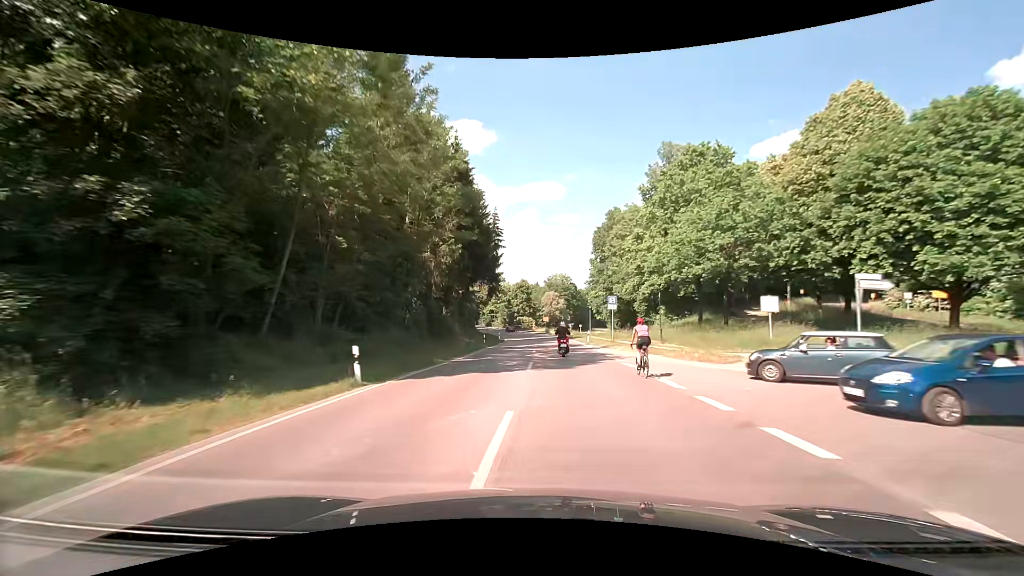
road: secondary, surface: asphalt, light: Day
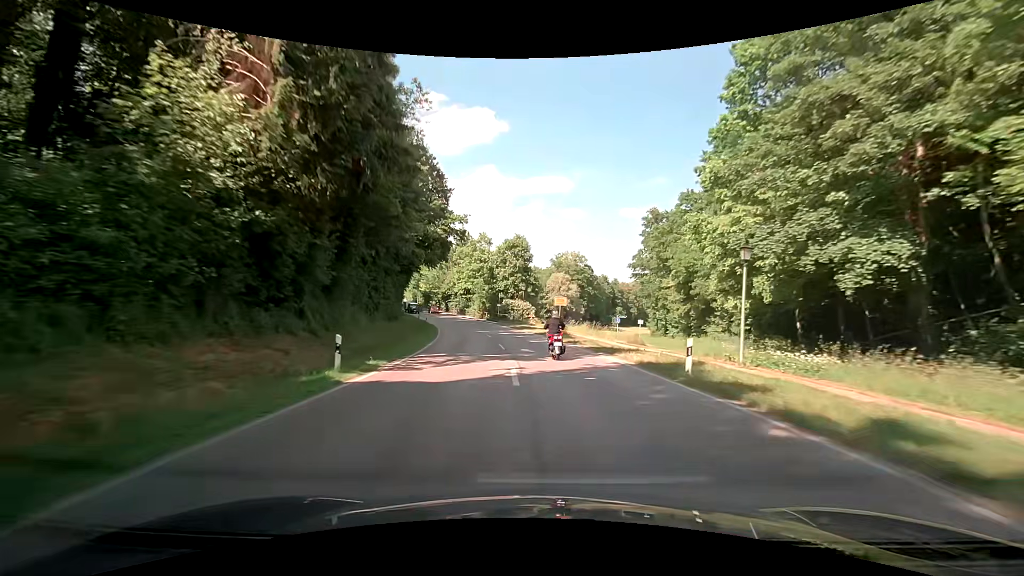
(-0.2, +54.1) m; 0°
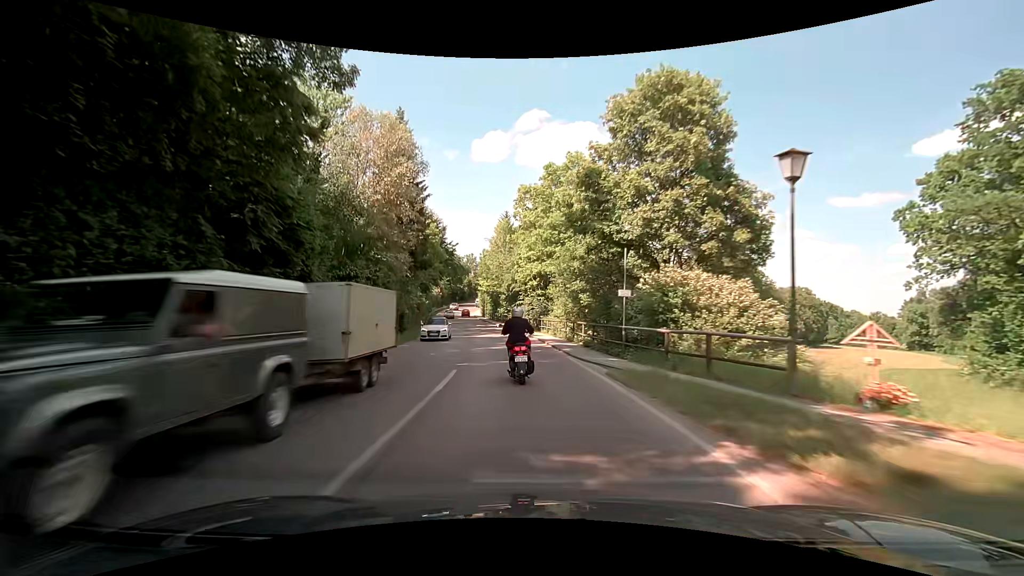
(-3.7, +47.9) m; -11°
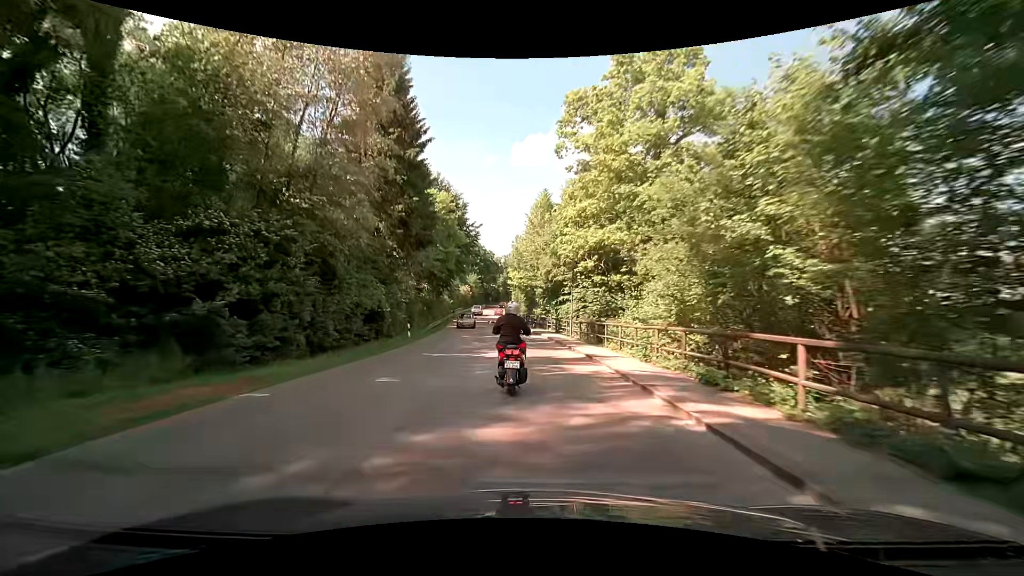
(-0.9, +16.9) m; -5°
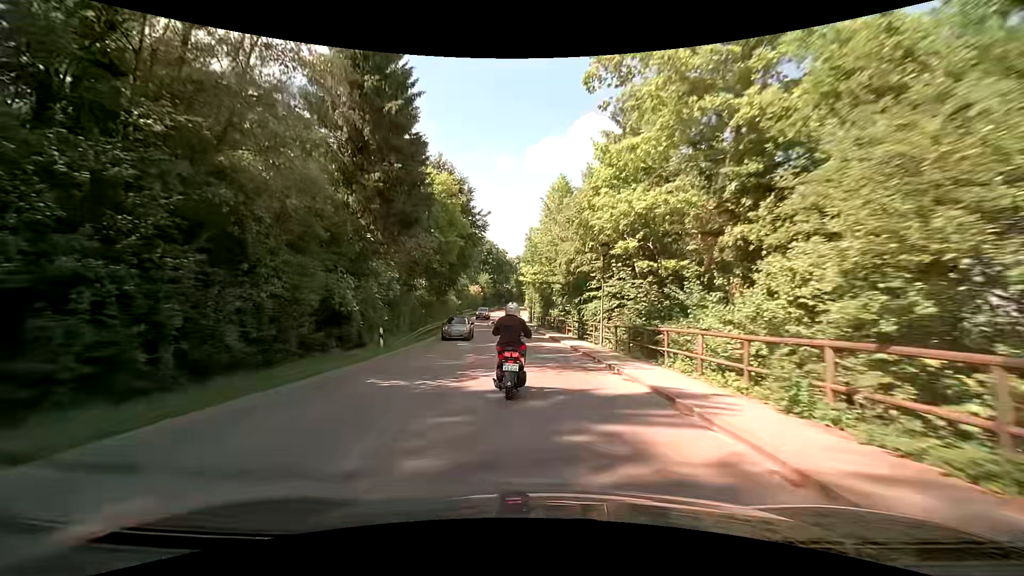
(-0.1, +7.7) m; -1°
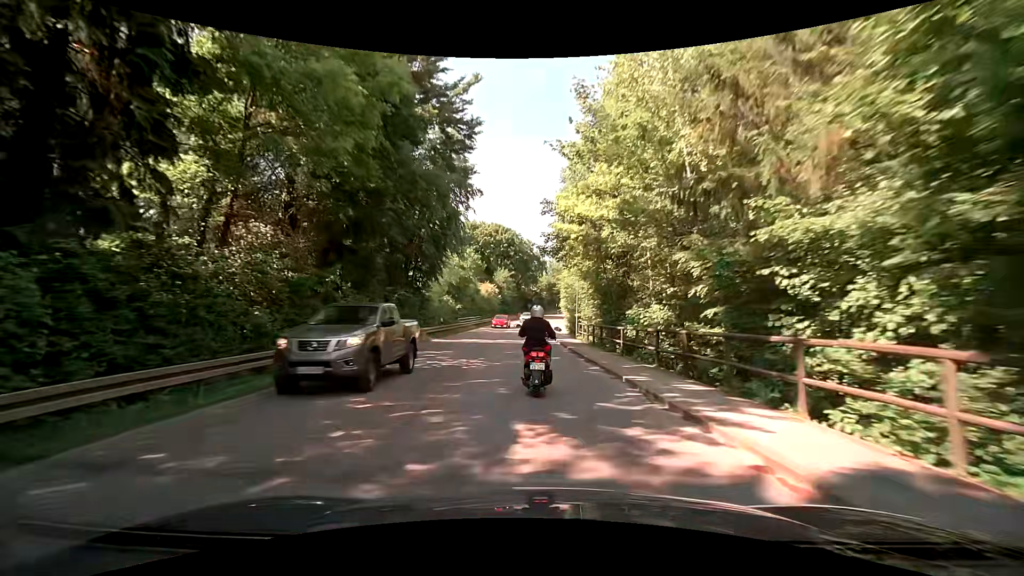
(-1.2, +29.0) m; -4°
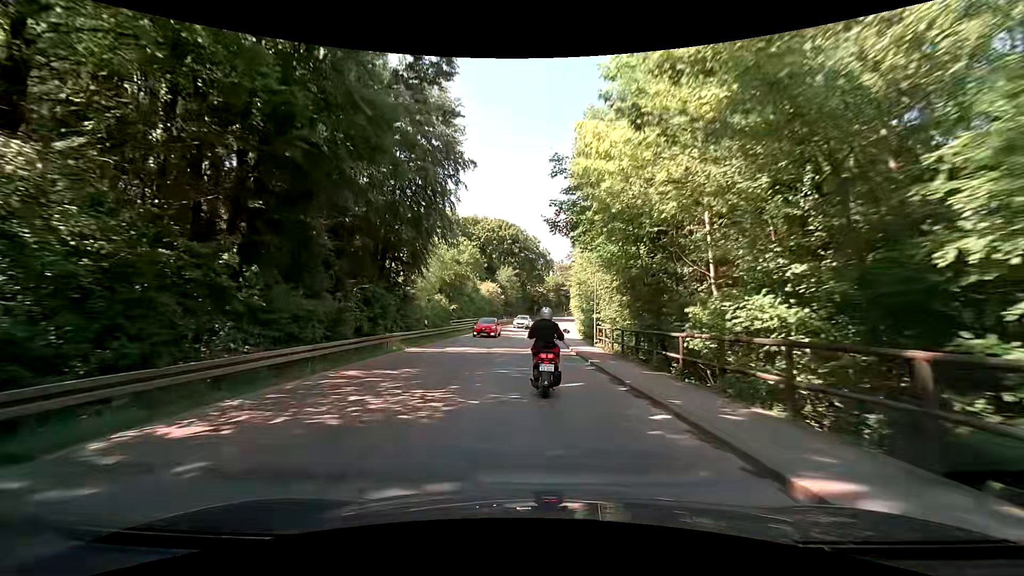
(0.0, +7.3) m; -2°
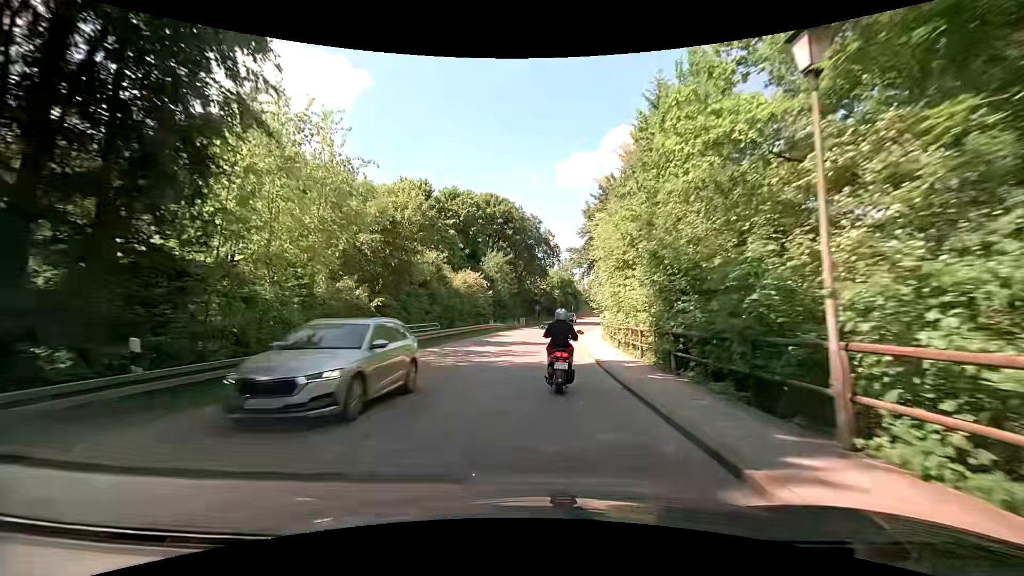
(+0.4, +21.7) m; 0°
(0, +10) (+1, +20) (+1, +30) (+2, +40) (+4, +50) (+6, +60) (+8, +69) (+11, +79) (+14, +89) (+17, +98) m
